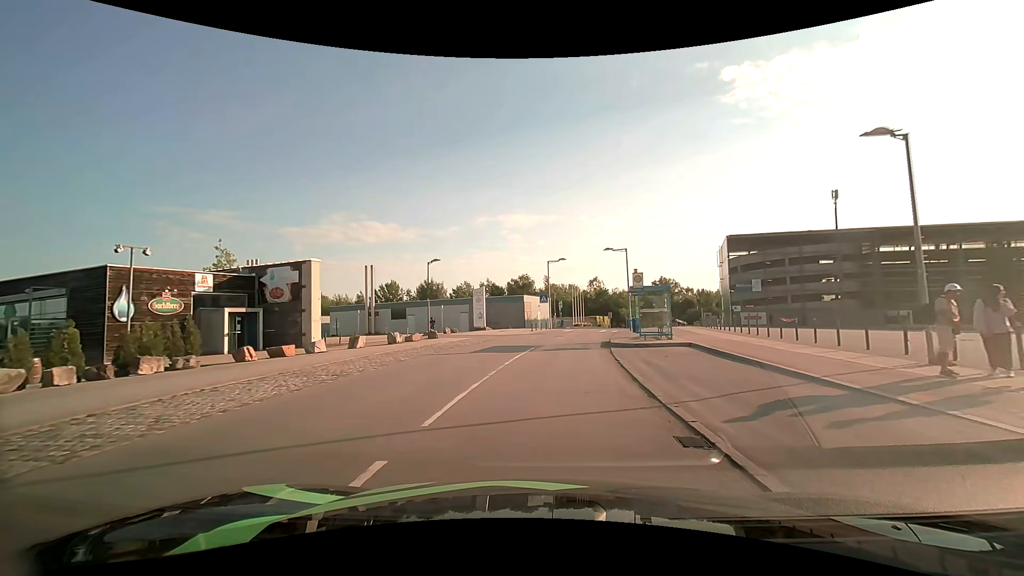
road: residential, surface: asphalt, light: Day
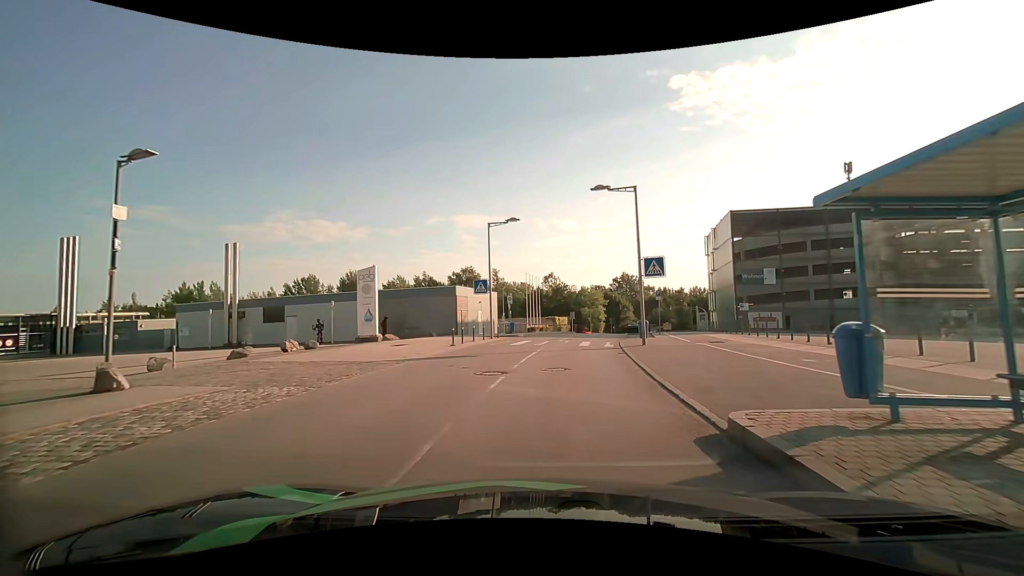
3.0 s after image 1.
(+0.9, +21.5) m; +6°
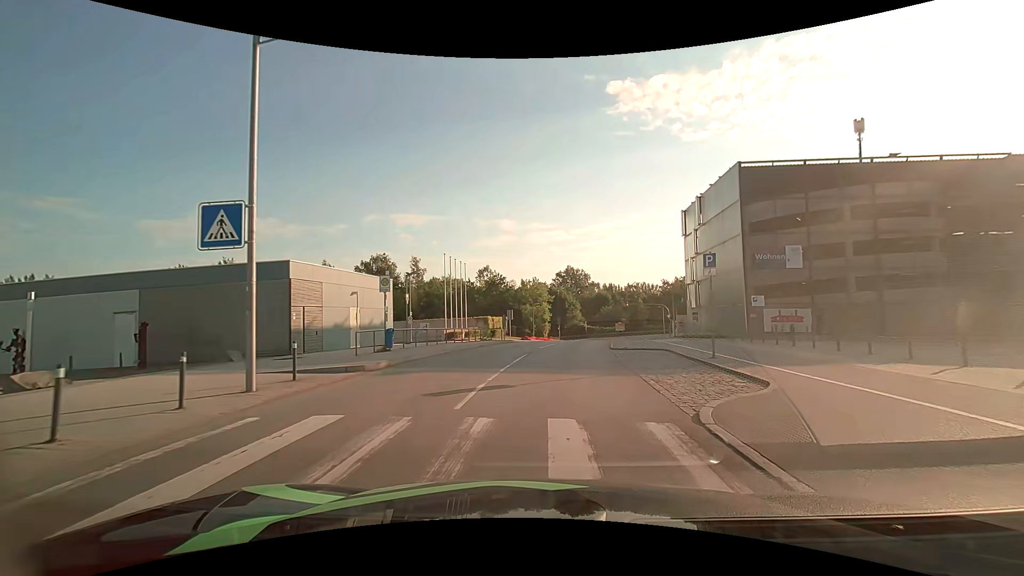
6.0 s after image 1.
(+1.2, +20.4) m; +7°
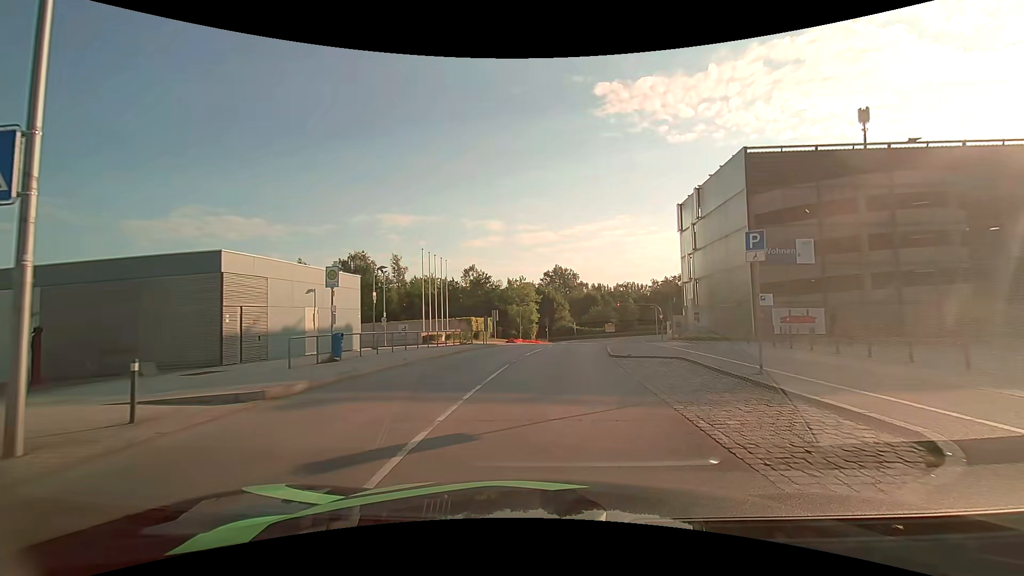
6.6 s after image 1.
(+0.1, +4.0) m; +1°
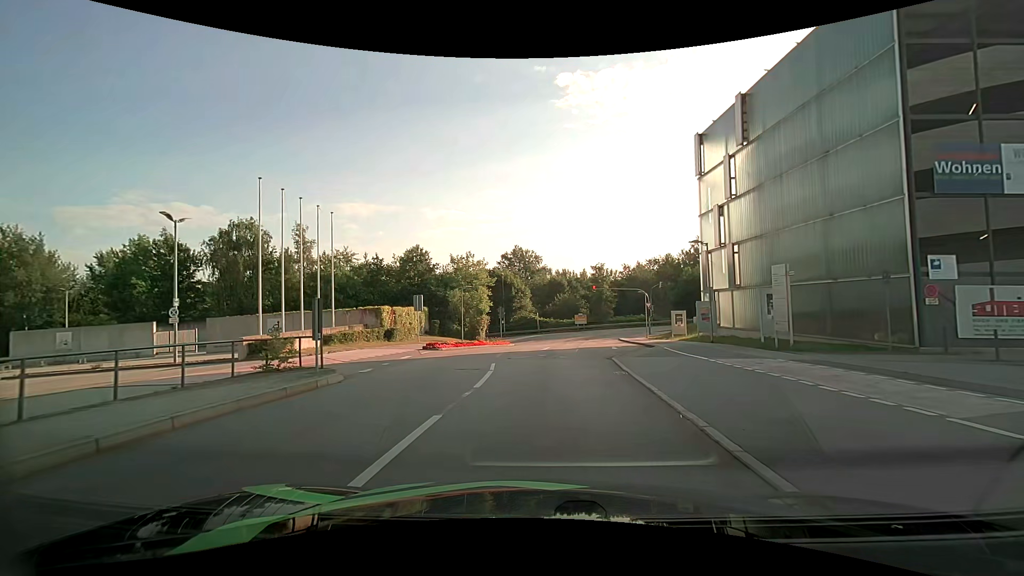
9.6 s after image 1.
(+0.9, +19.5) m; +4°
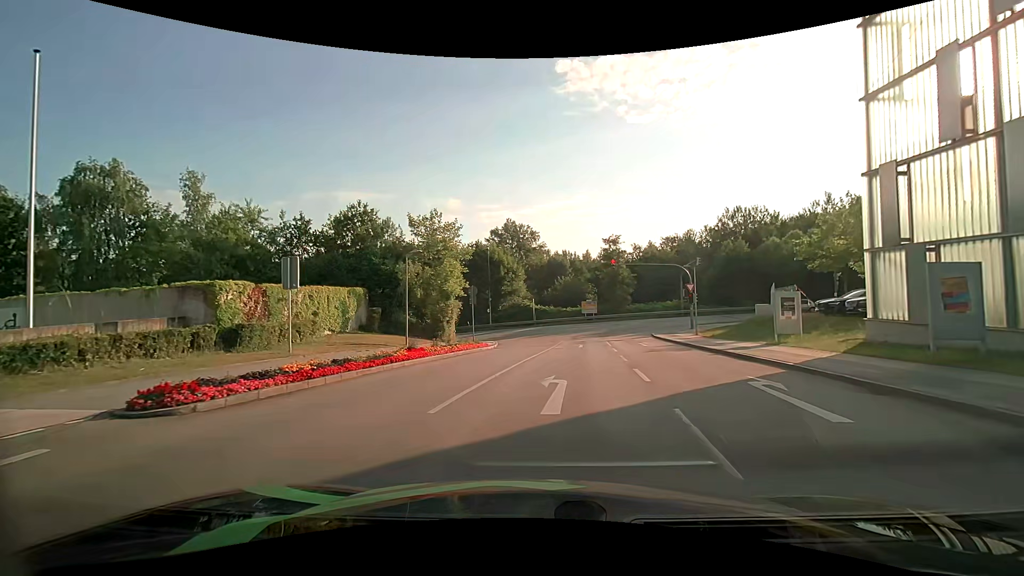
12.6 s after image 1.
(+0.1, +18.5) m; 0°
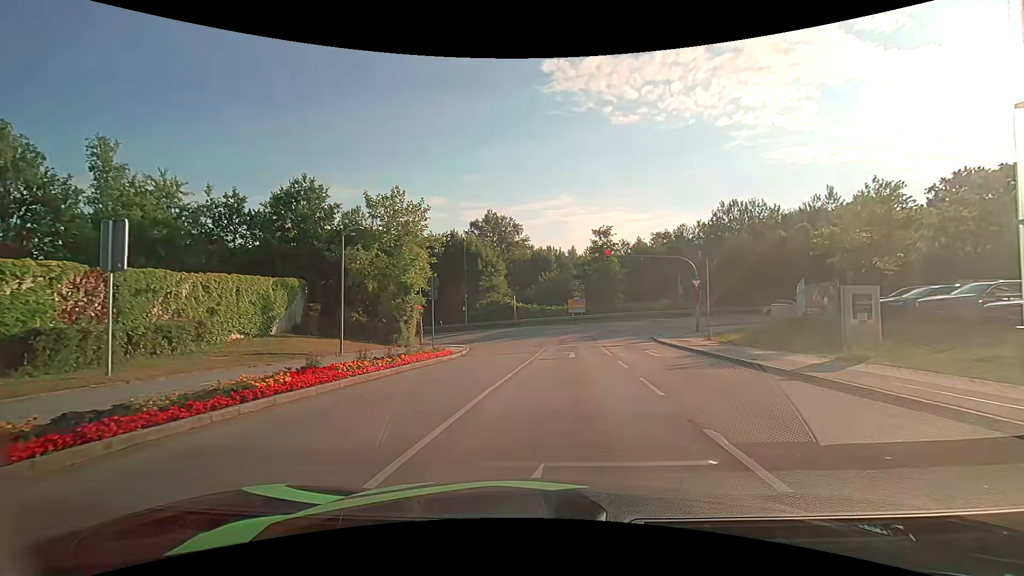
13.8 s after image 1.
(+0.1, +6.7) m; +1°
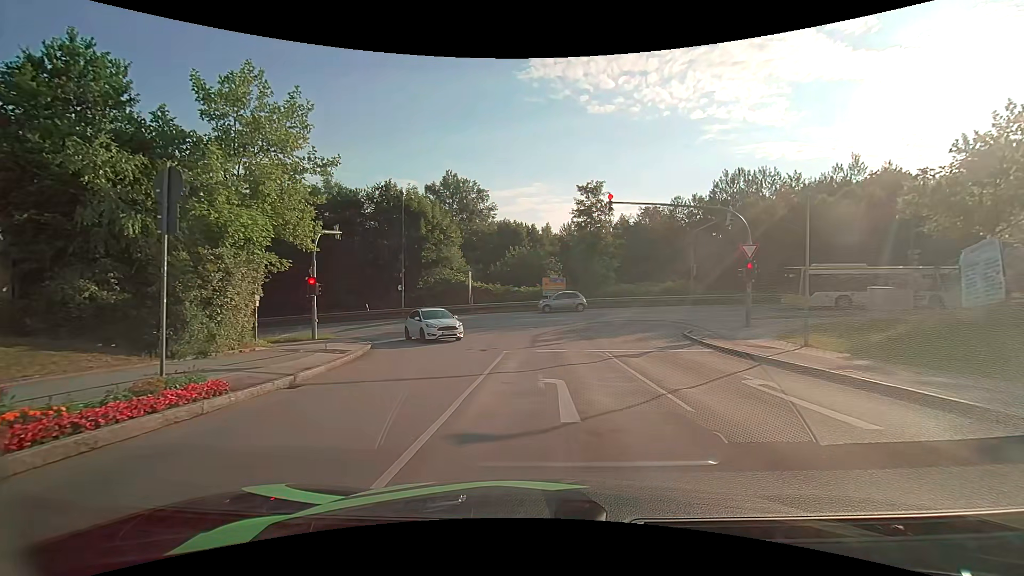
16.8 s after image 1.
(+0.6, +14.7) m; +4°
(0, +10) (0, +20) (-1, +30) (-8, +37) (-18, +38) (-28, +38) (-38, +37) (-48, +36) (-58, +35) (-68, +34) m
